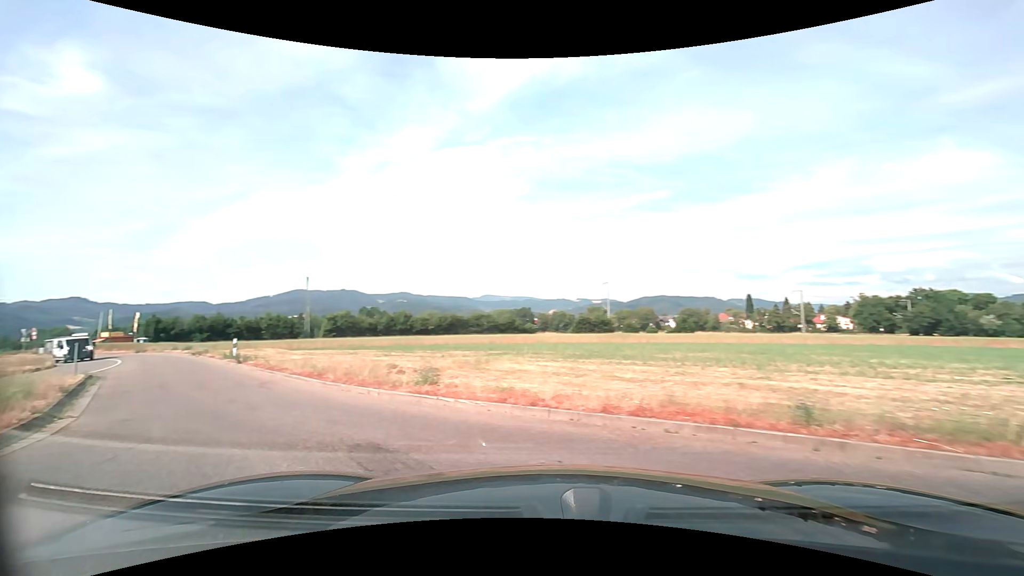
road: tertiary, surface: asphalt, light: Day
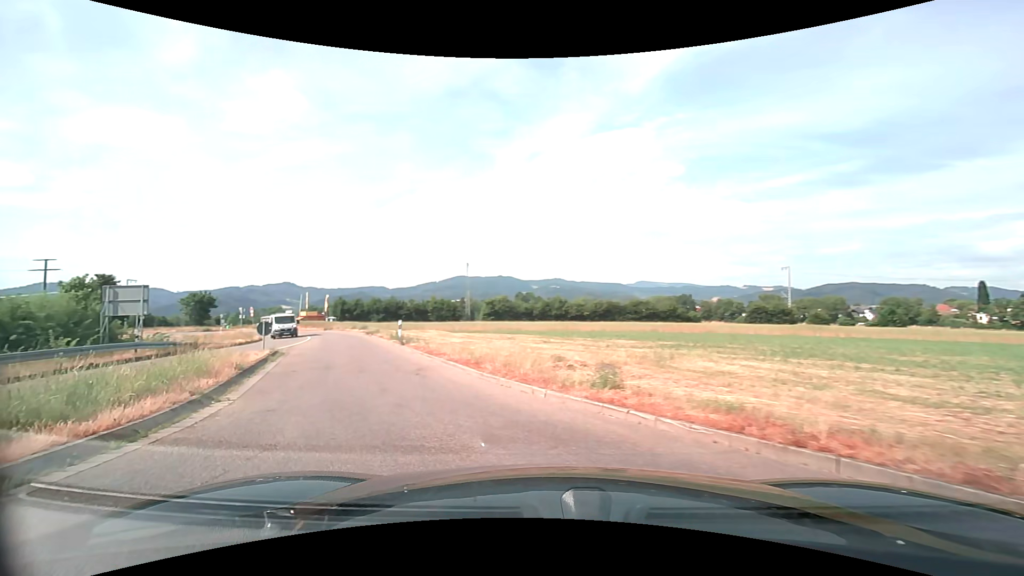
(-0.4, +2.5) m; -20°
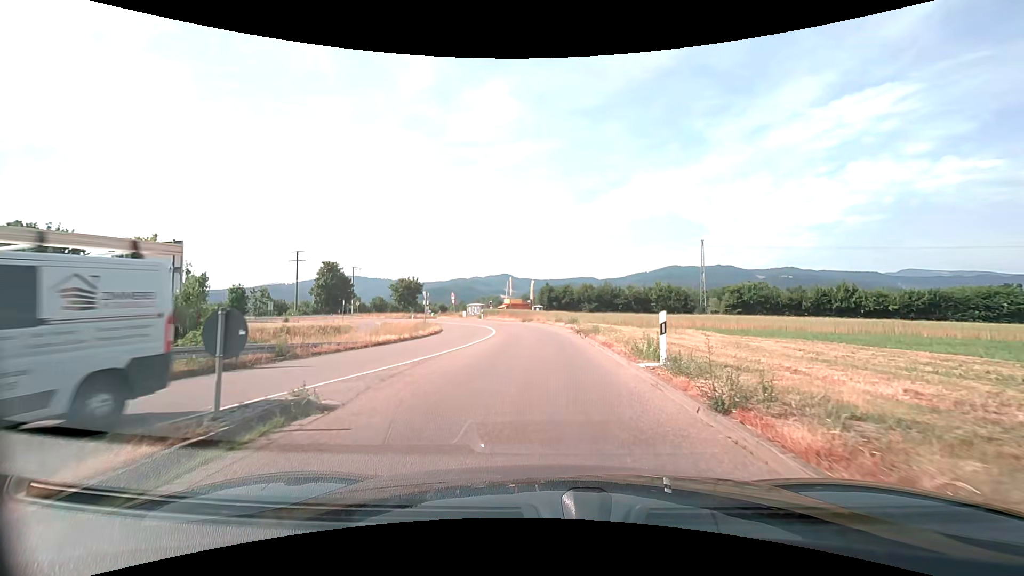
(-6.1, +16.2) m; -28°
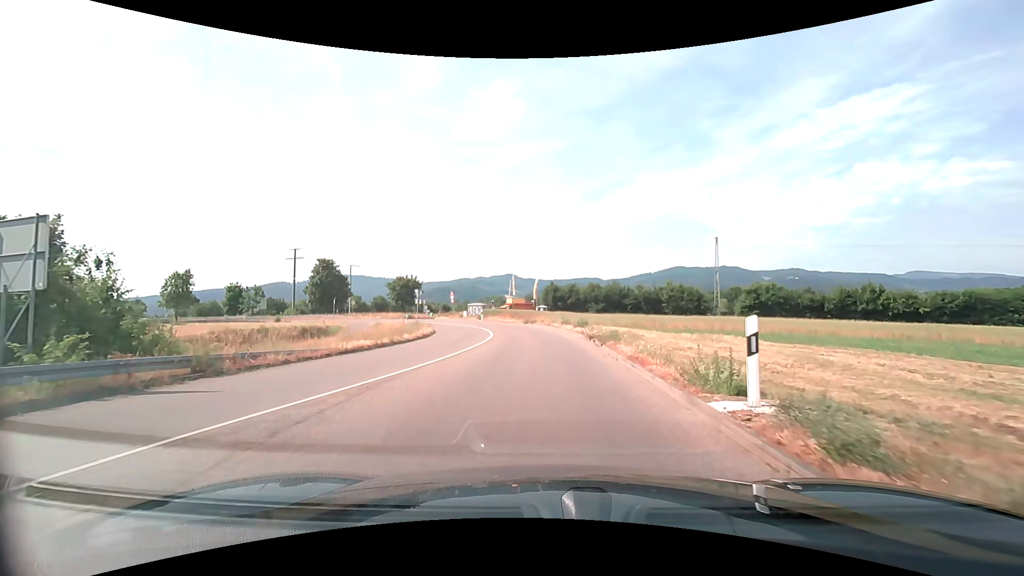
(0.0, +4.2) m; 0°
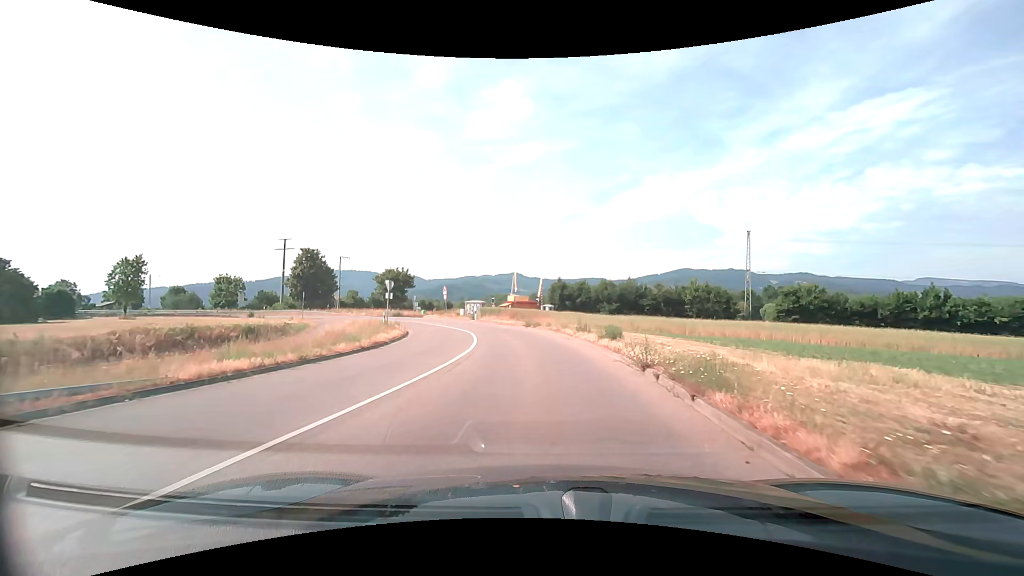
(-0.1, +8.9) m; -1°
